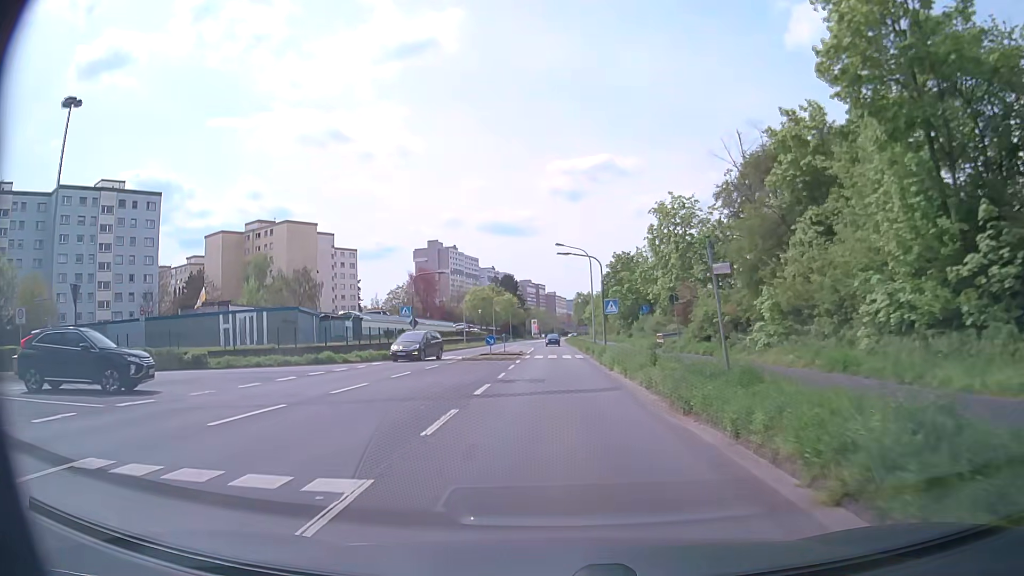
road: secondary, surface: asphalt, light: Day
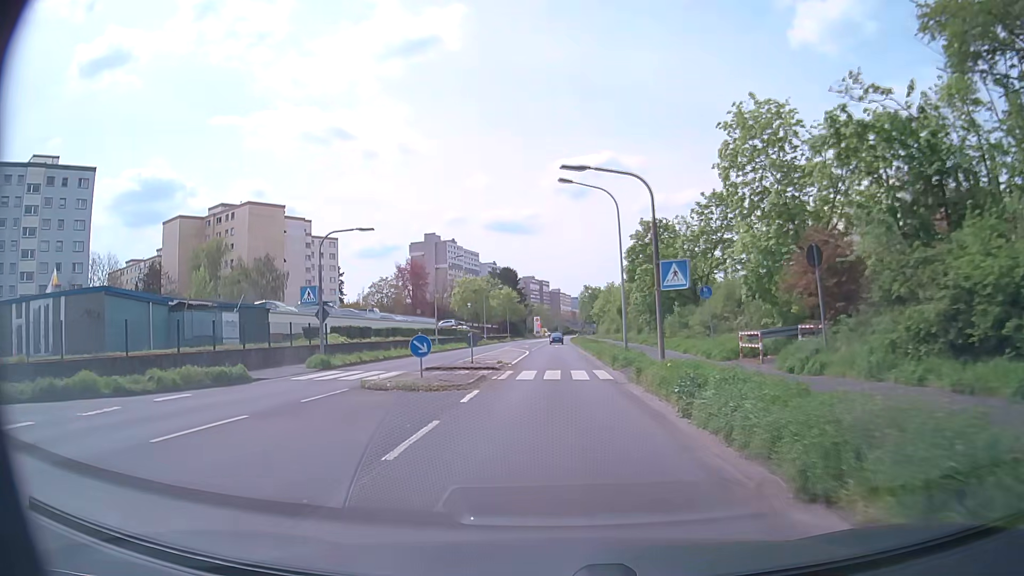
(+0.1, +19.5) m; 0°
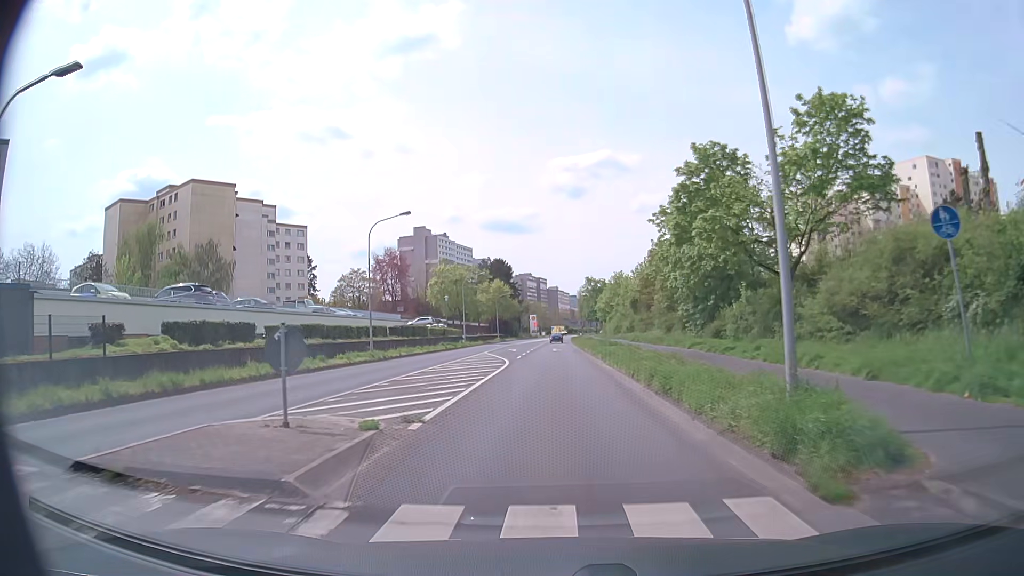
(+0.1, +19.5) m; 0°
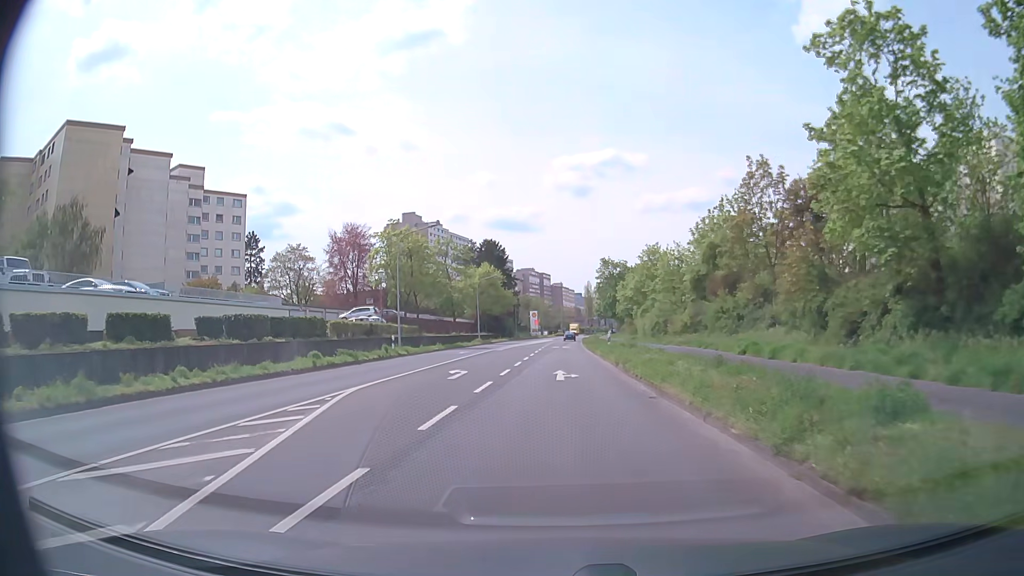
(-0.1, +32.5) m; 0°
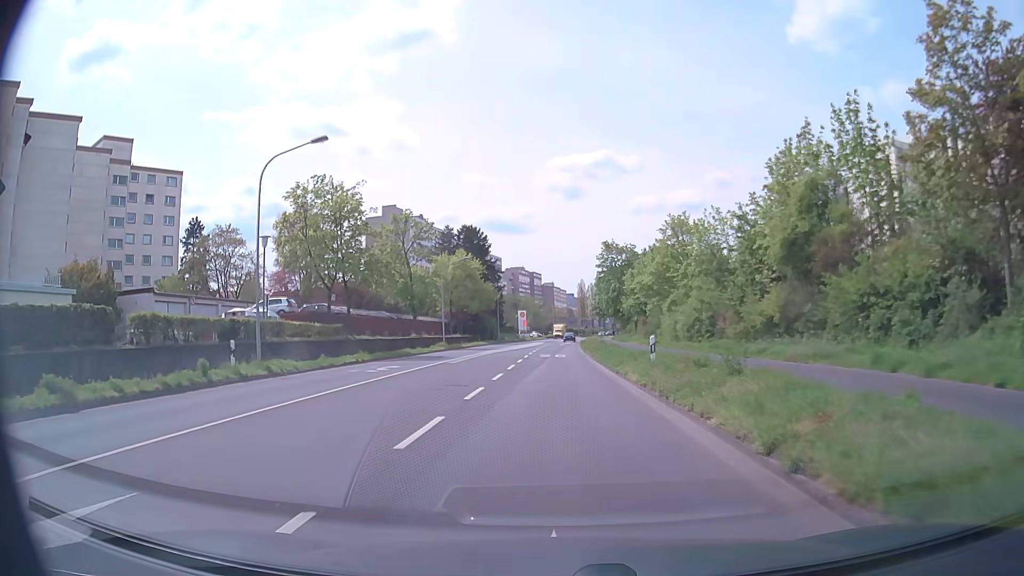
(0.0, +19.5) m; +1°
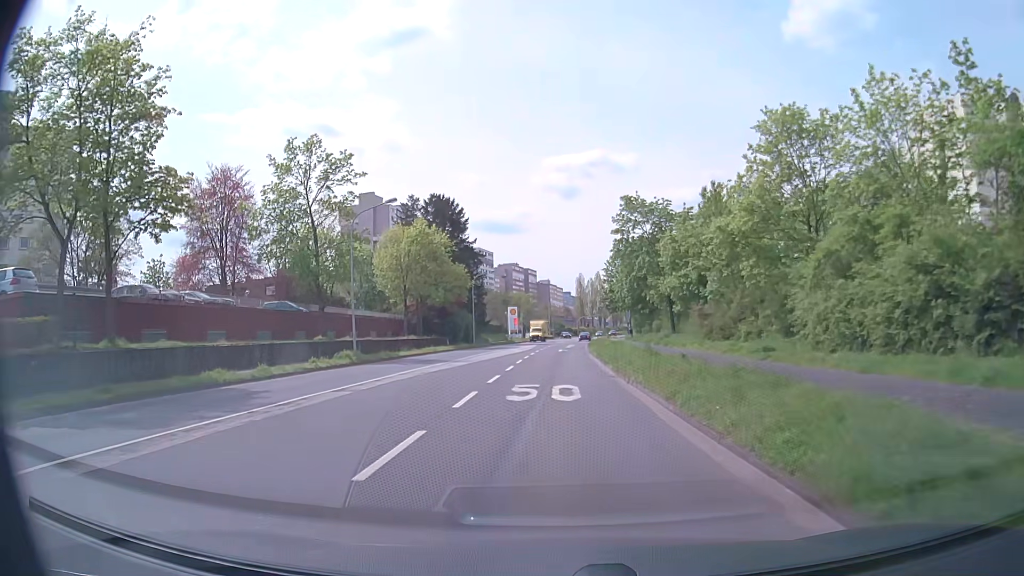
(-0.1, +25.9) m; 0°
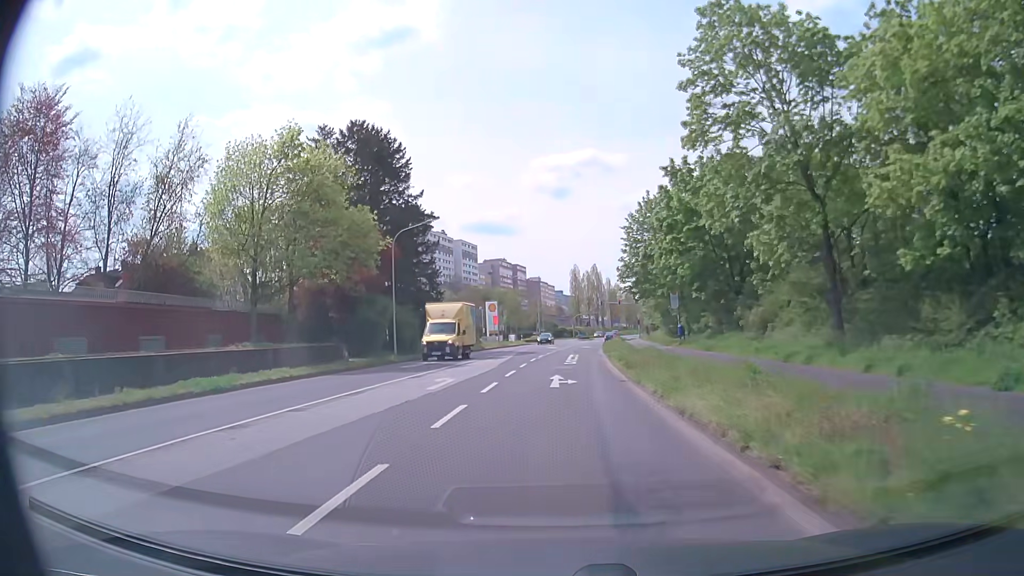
(+0.2, +32.2) m; +1°
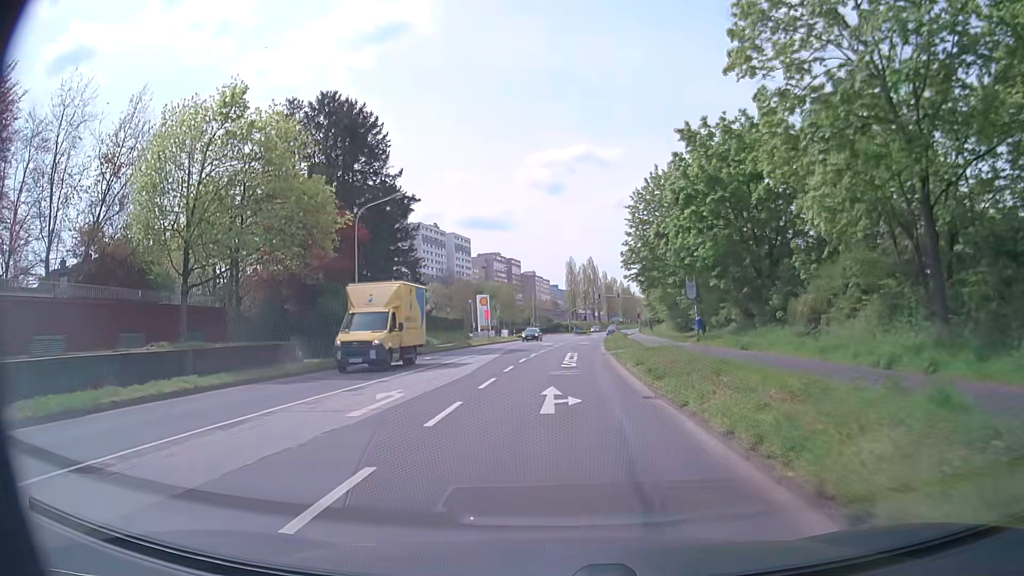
(0.0, +6.4) m; +1°
(0, +10) (0, +20) (0, +30) (0, +40) (+1, +50) (+1, +60) (+2, +70) (+4, +80) (+5, +90) (+7, +100) m
